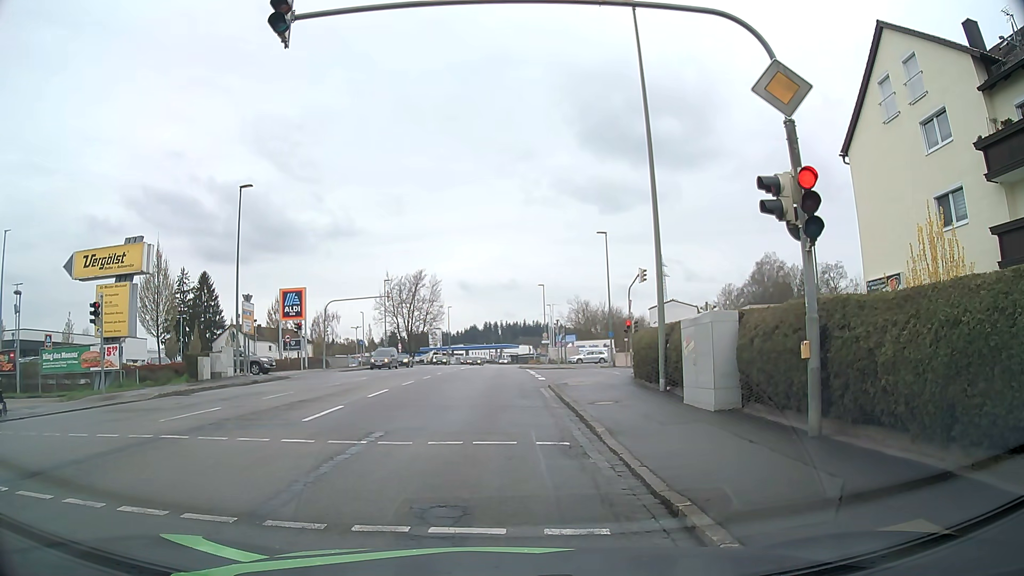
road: tertiary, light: Day
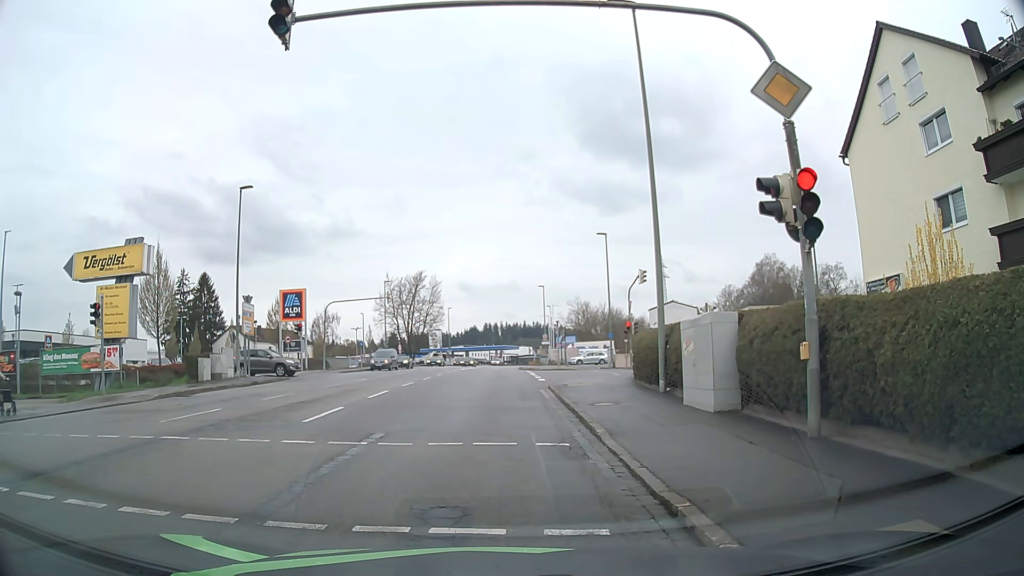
(0.0, 0.0) m; 0°
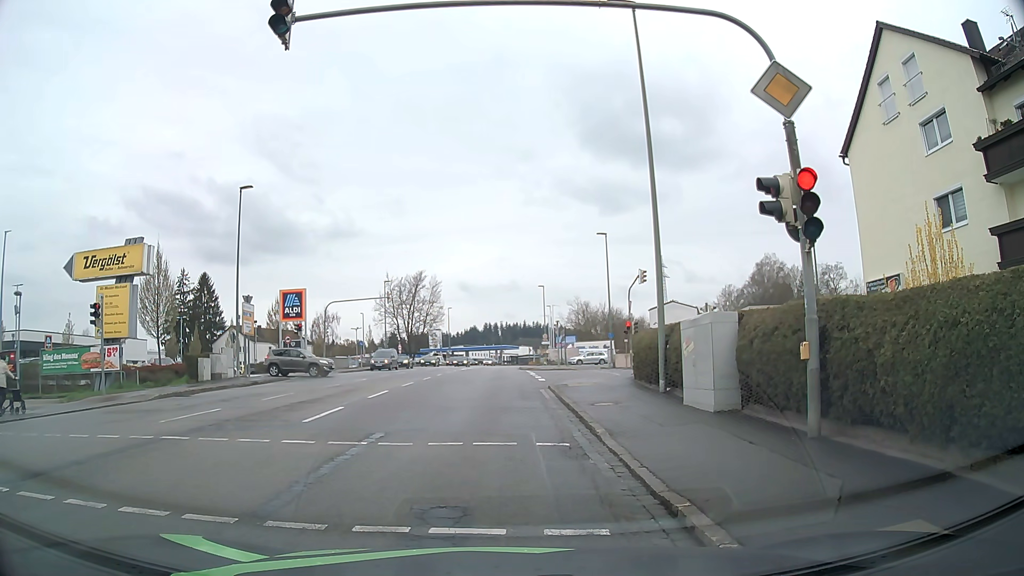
(0.0, 0.0) m; 0°
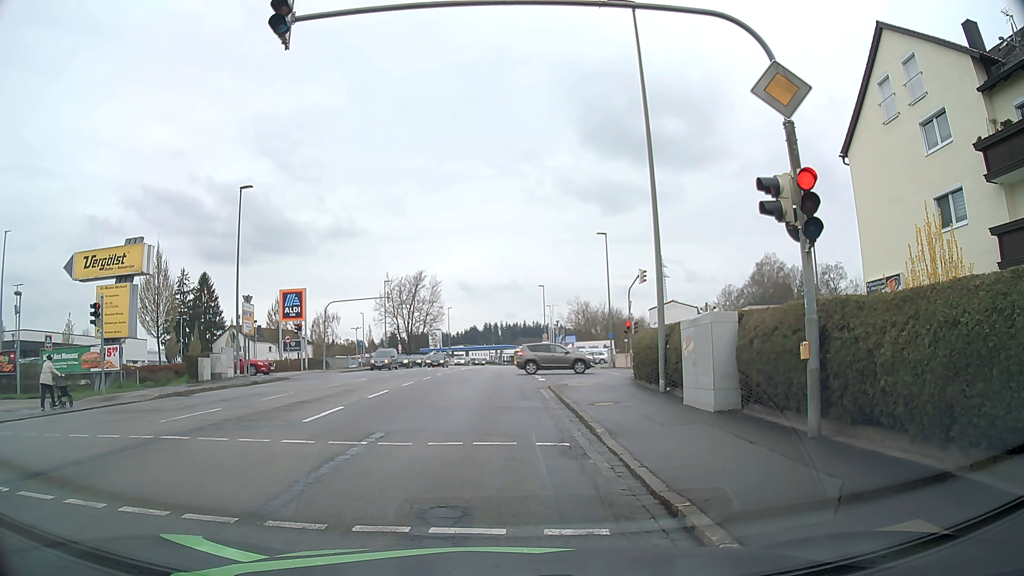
(0.0, 0.0) m; 0°
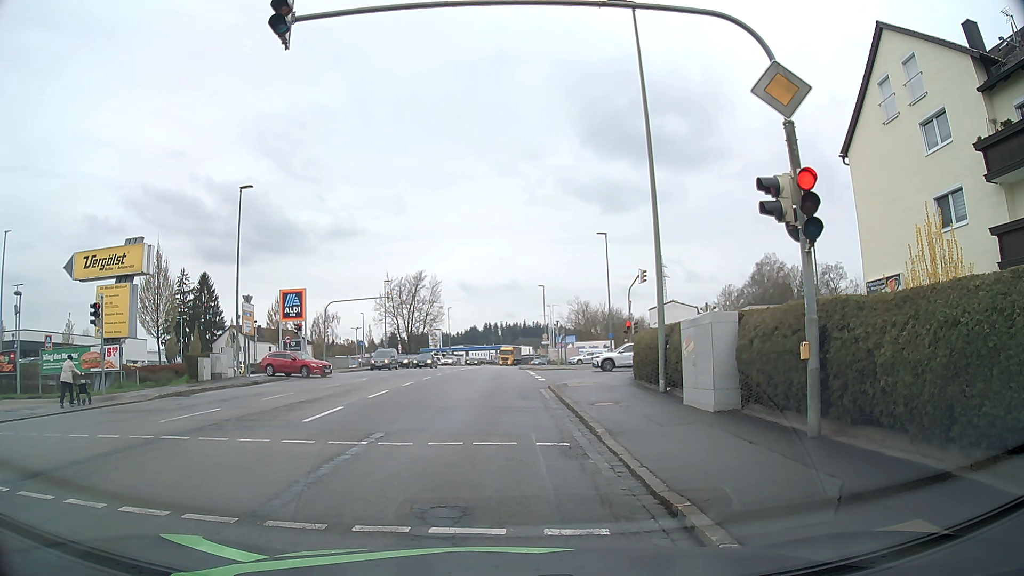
(0.0, 0.0) m; 0°
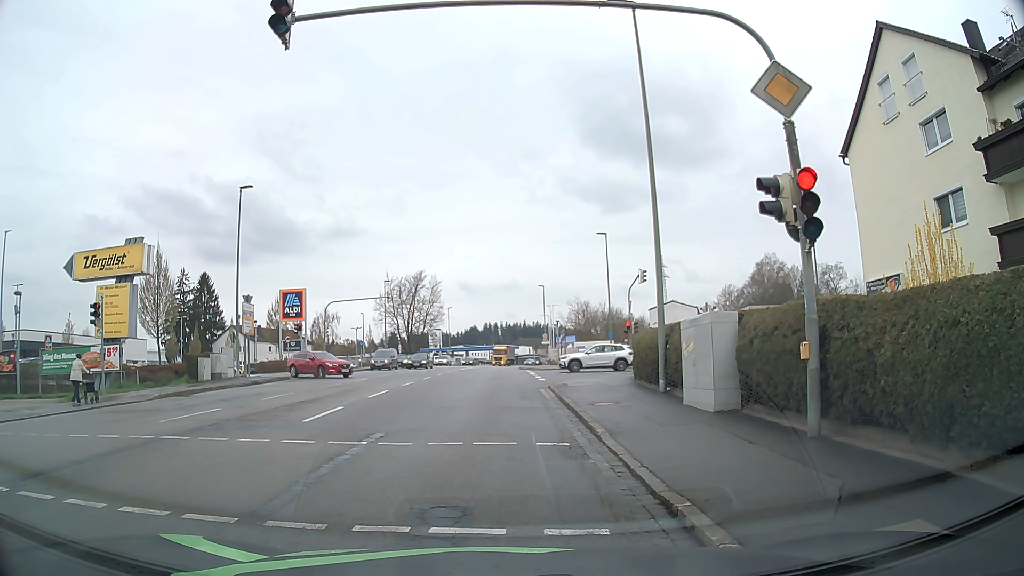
(0.0, 0.0) m; 0°
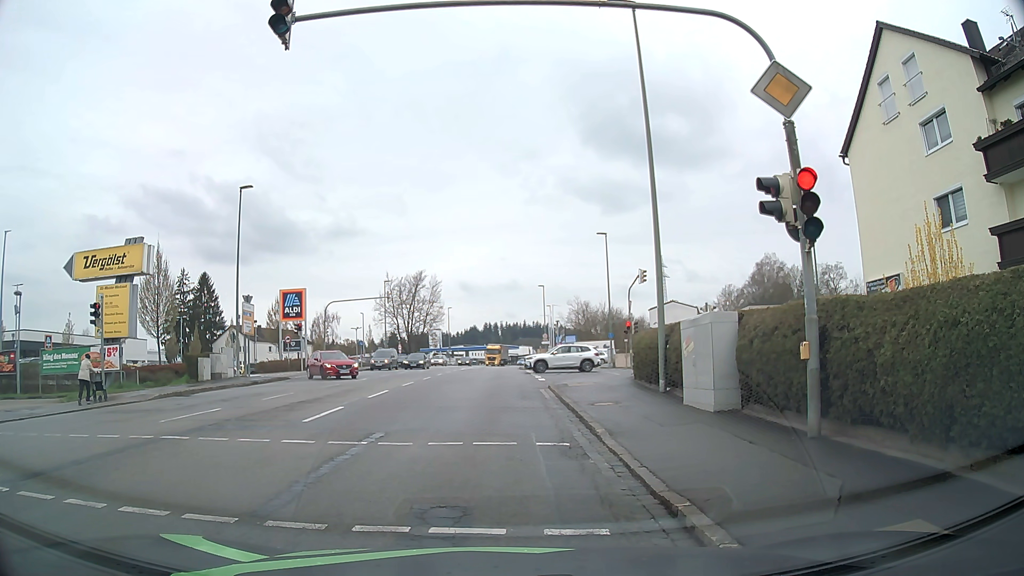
(0.0, 0.0) m; 0°
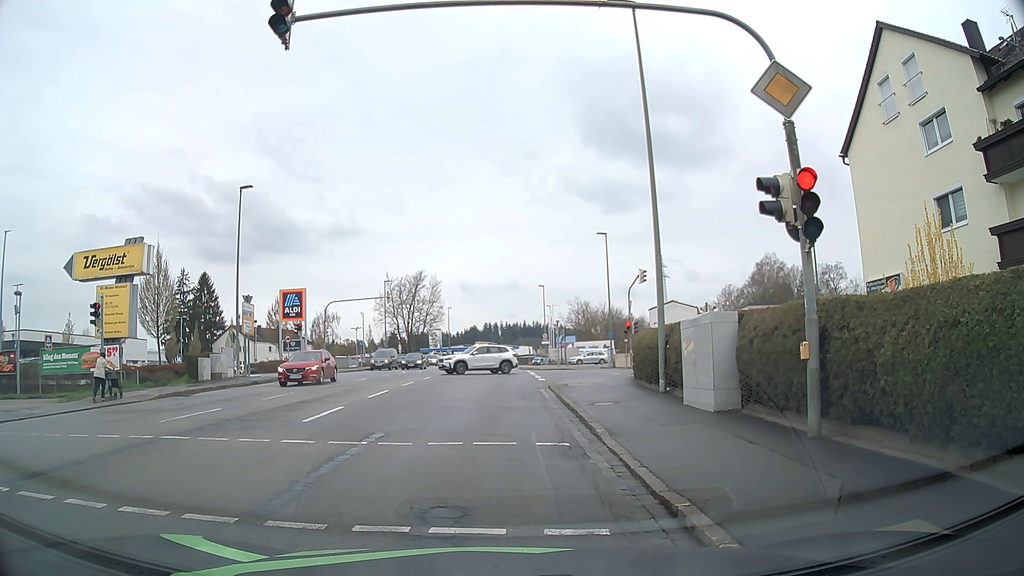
(0.0, 0.0) m; 0°
(0, +10) (0, +20) (0, +30) (+7, +37) (+17, +39) (+27, +38) (+36, +37) (+46, +36) (+56, +36) (+66, +35) m
